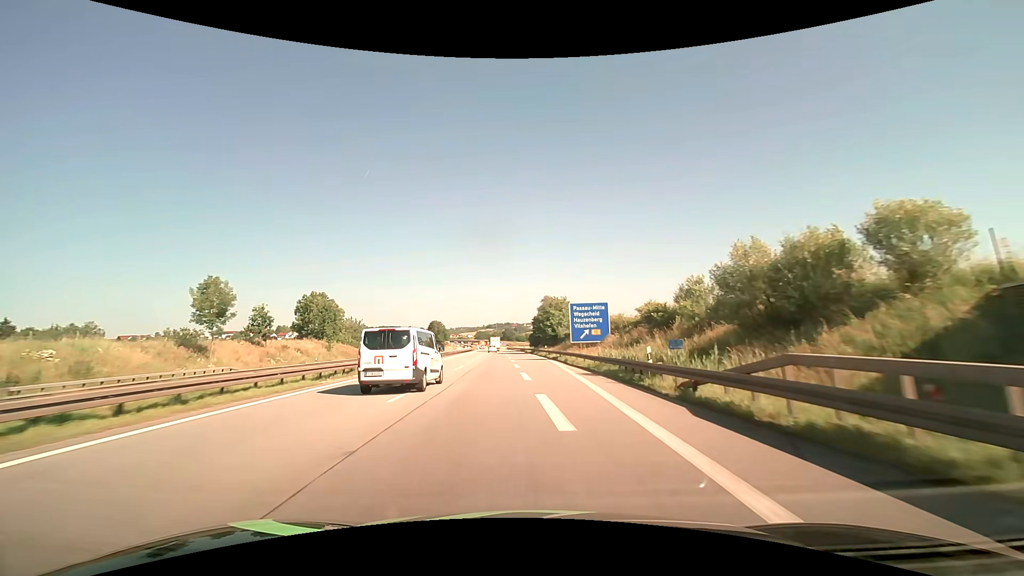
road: motorway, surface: asphalt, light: Day
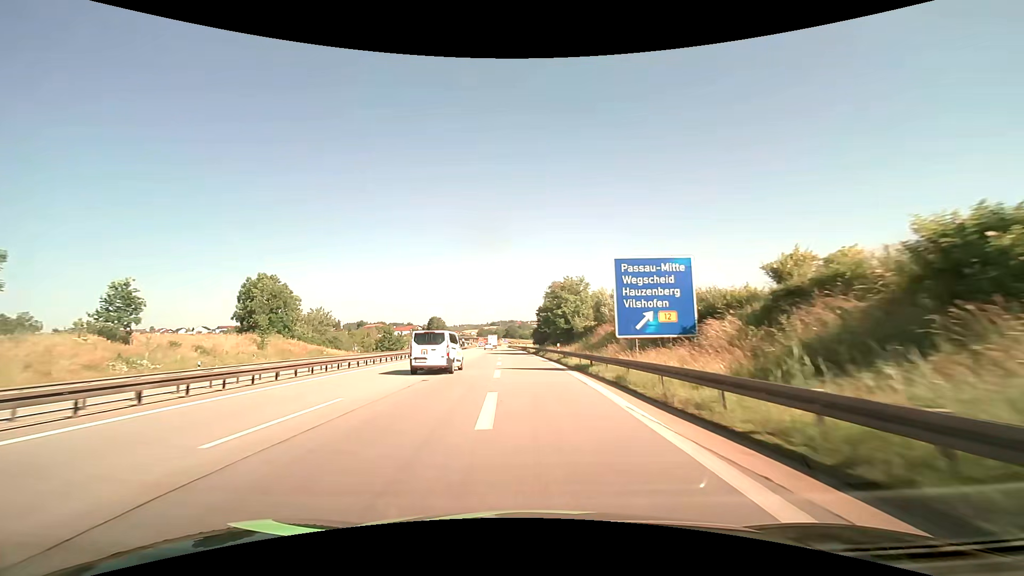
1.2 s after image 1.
(0.0, +24.0) m; 0°
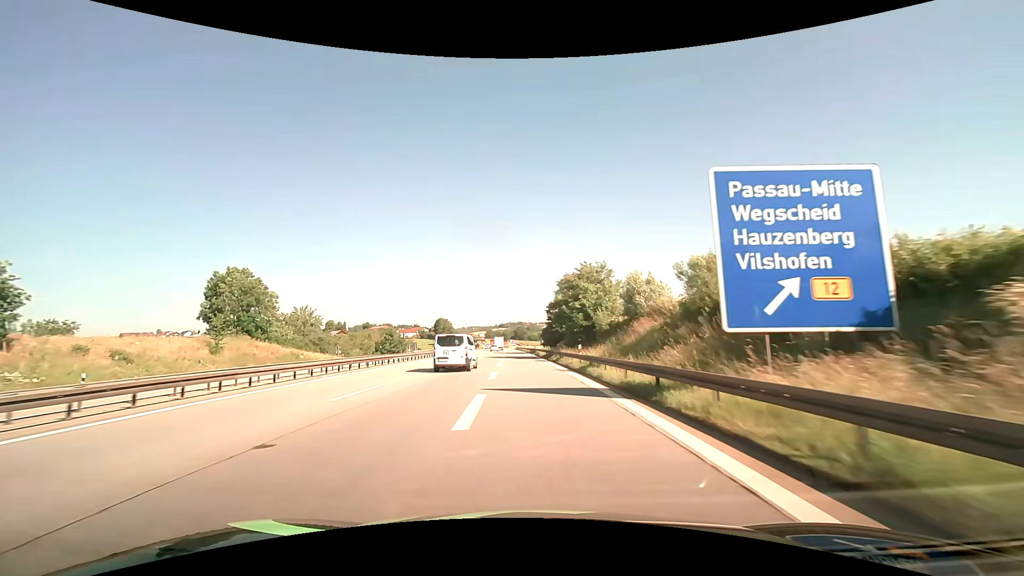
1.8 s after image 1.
(-0.1, +12.1) m; -1°
